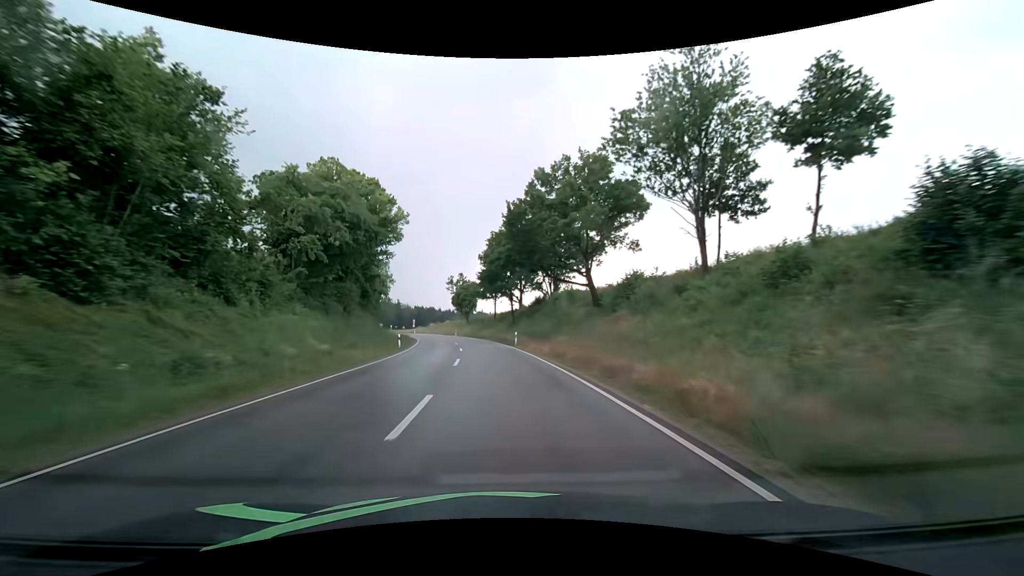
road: secondary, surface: asphalt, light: Day
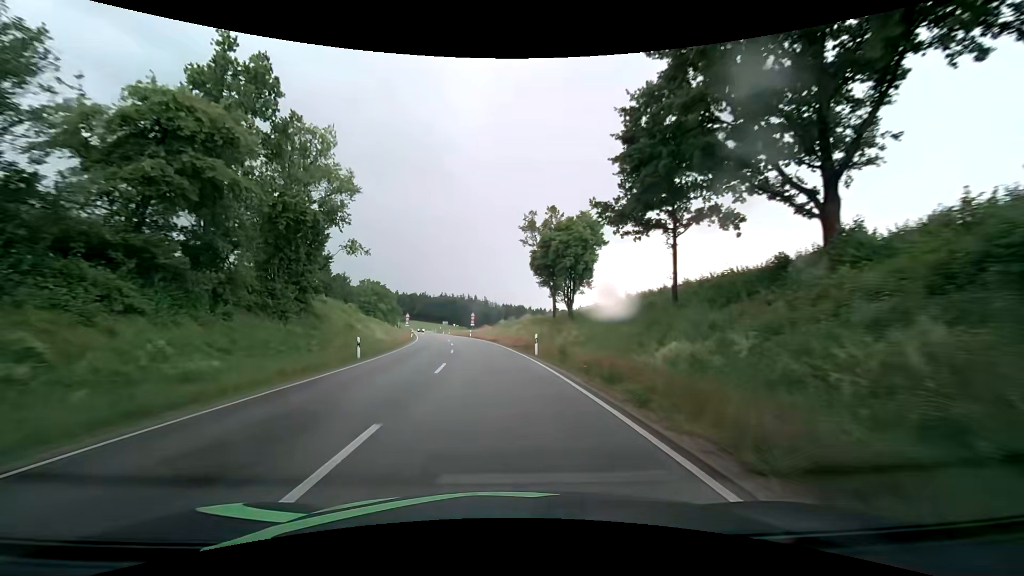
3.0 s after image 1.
(-5.5, +62.8) m; -10°
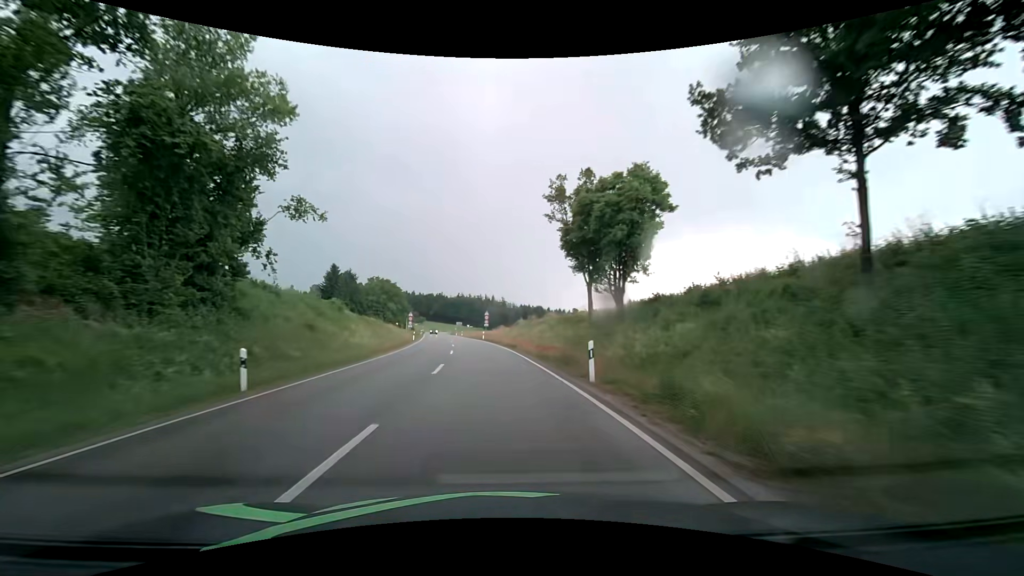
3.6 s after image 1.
(-0.2, +12.1) m; -2°
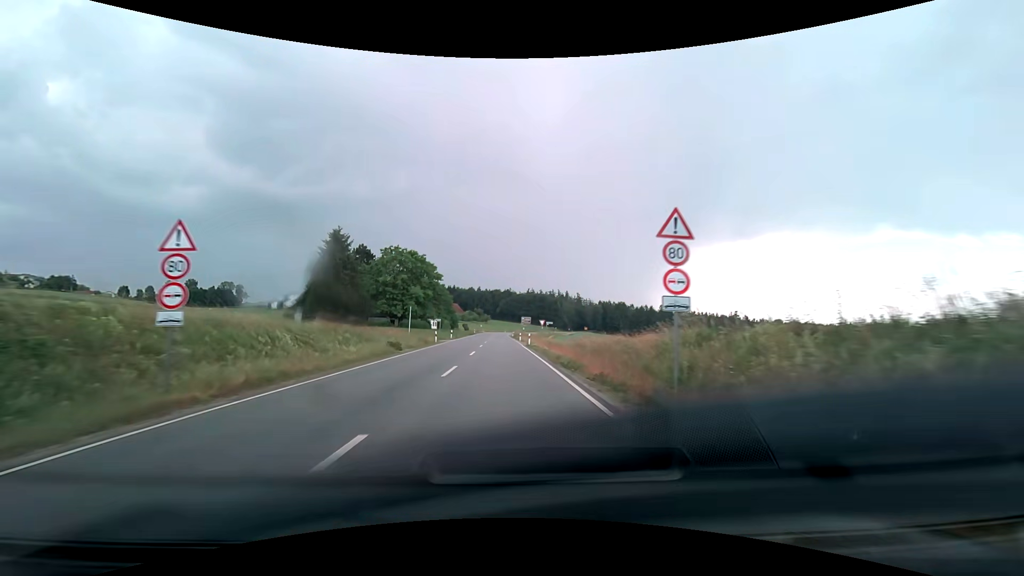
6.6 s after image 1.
(-4.8, +60.7) m; -8°
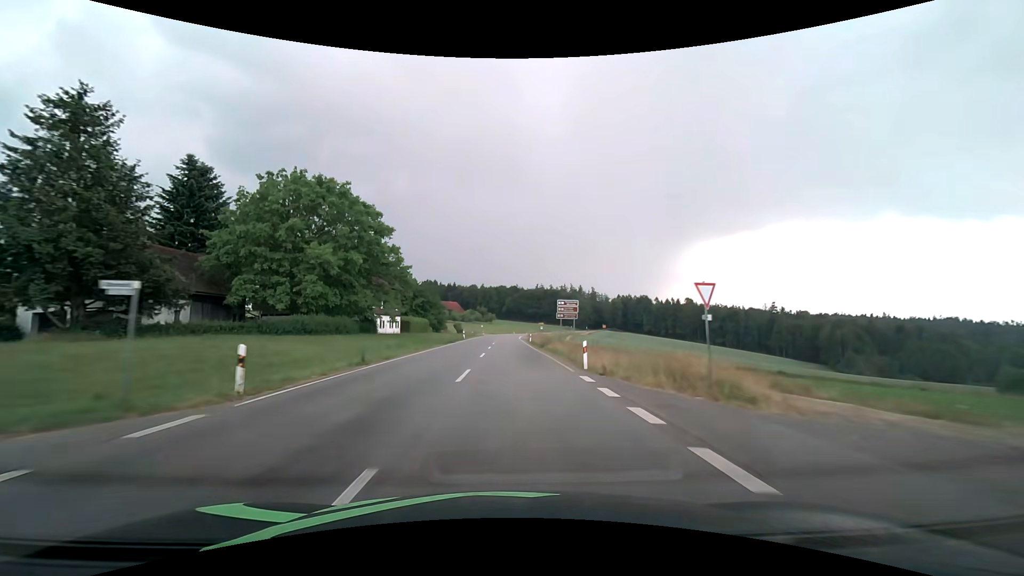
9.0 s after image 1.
(-0.8, +49.7) m; -1°
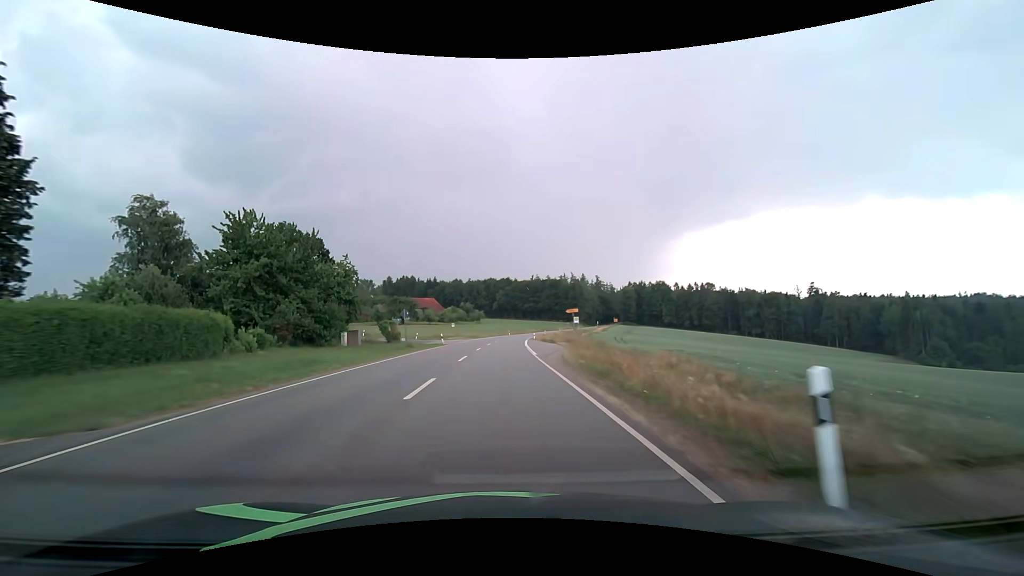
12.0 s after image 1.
(+0.4, +63.1) m; +1°
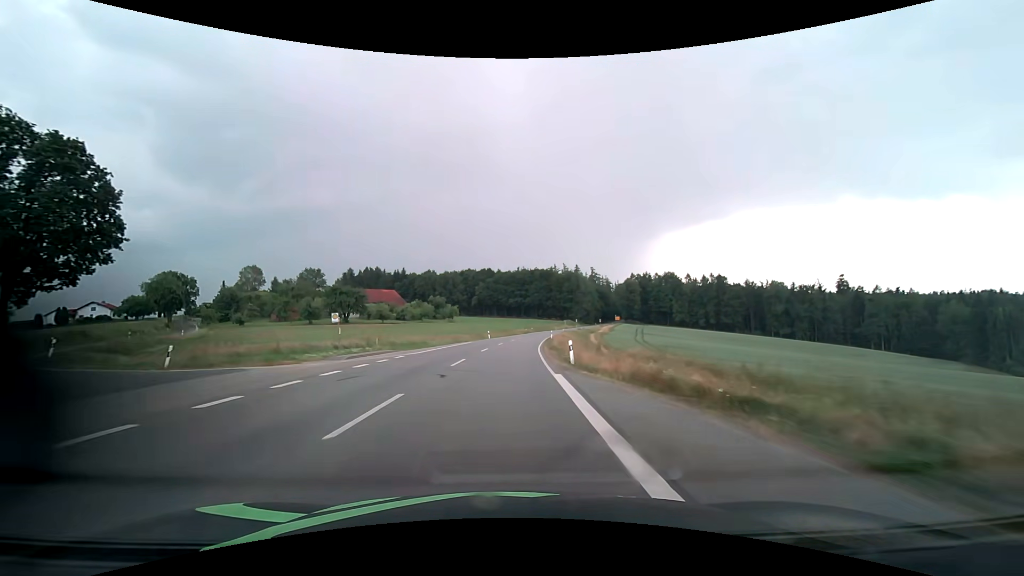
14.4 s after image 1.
(+0.6, +51.2) m; +2°
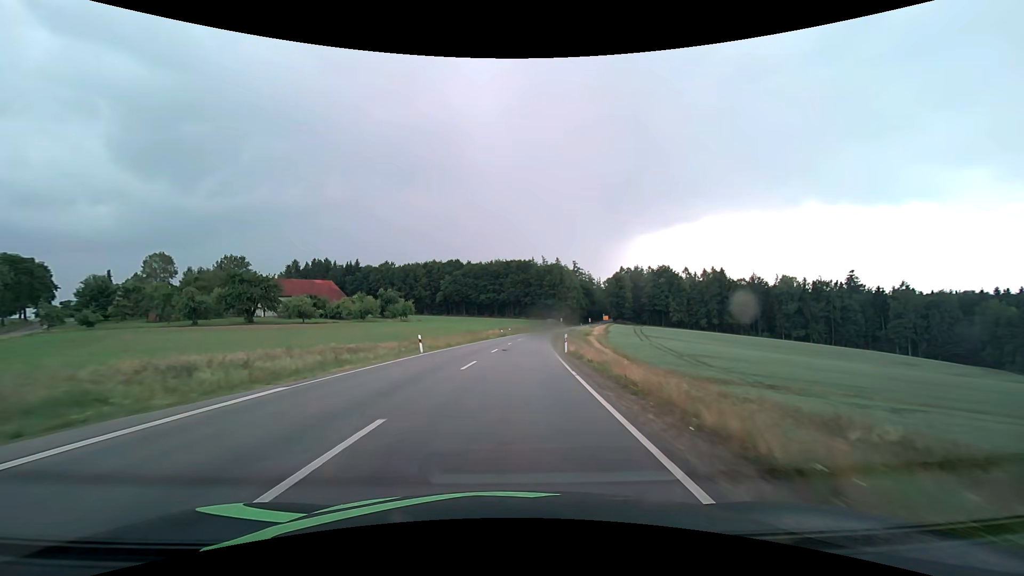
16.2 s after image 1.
(+0.9, +38.8) m; +3°
(0, +10) (0, +20) (+1, +30) (+1, +40) (+2, +50) (+3, +60) (+4, +70) (+5, +80) (+7, +90) (+8, +100) m
